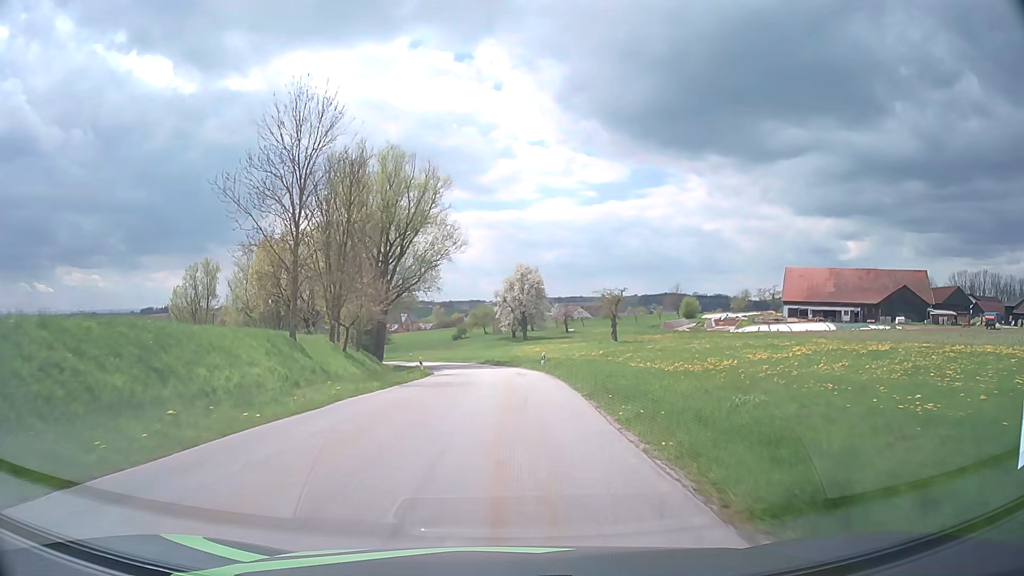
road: tertiary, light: Day
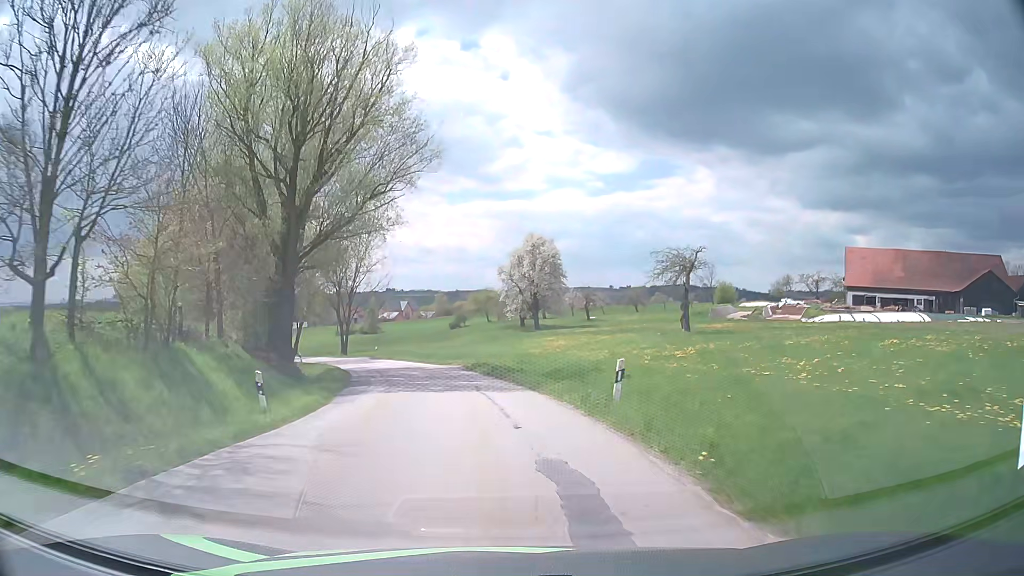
(+0.2, +26.1) m; 0°
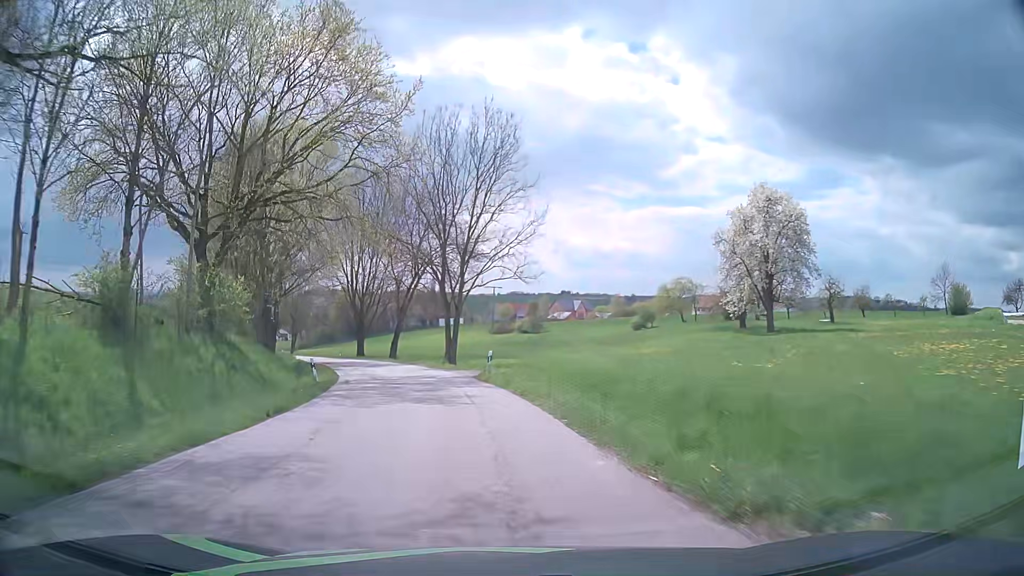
(-3.9, +34.3) m; -15°
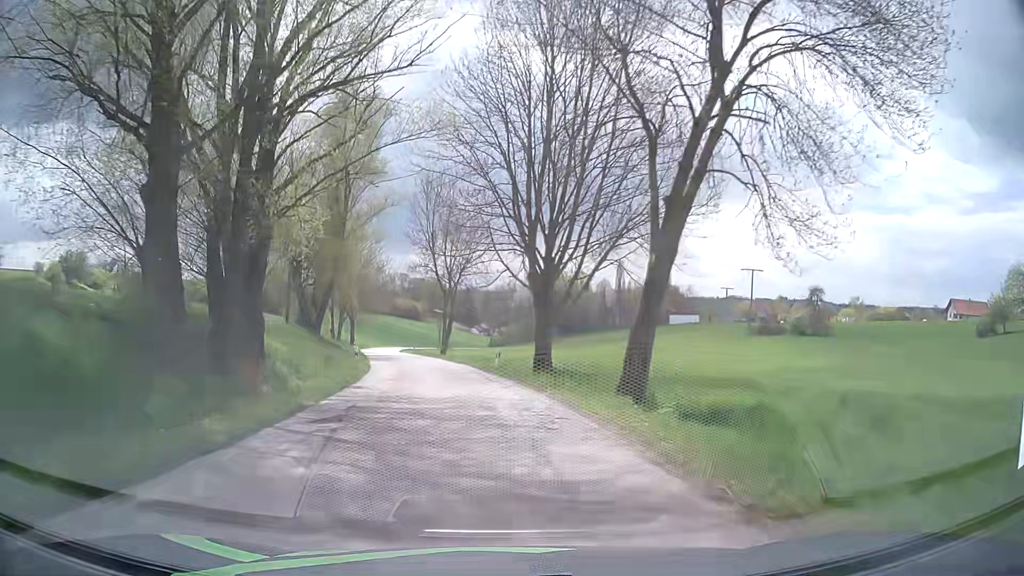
(-7.4, +43.1) m; -18°
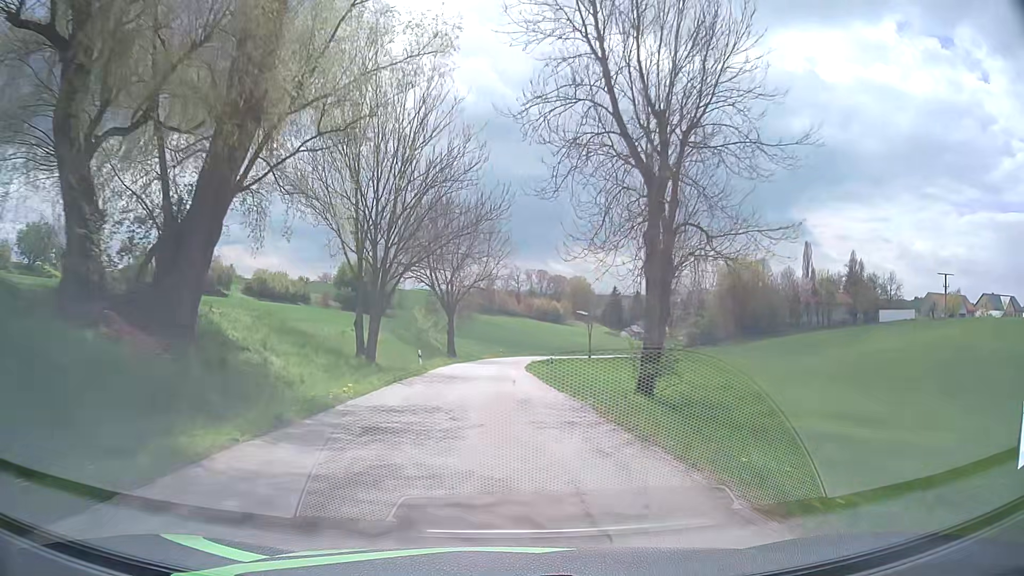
(-5.6, +44.9) m; -12°
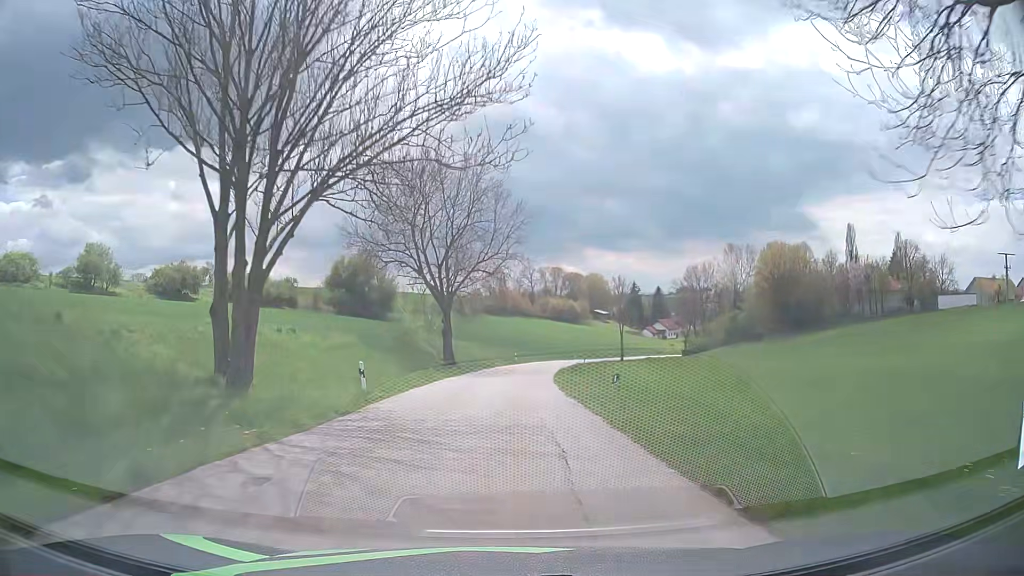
(0.0, +18.3) m; 0°
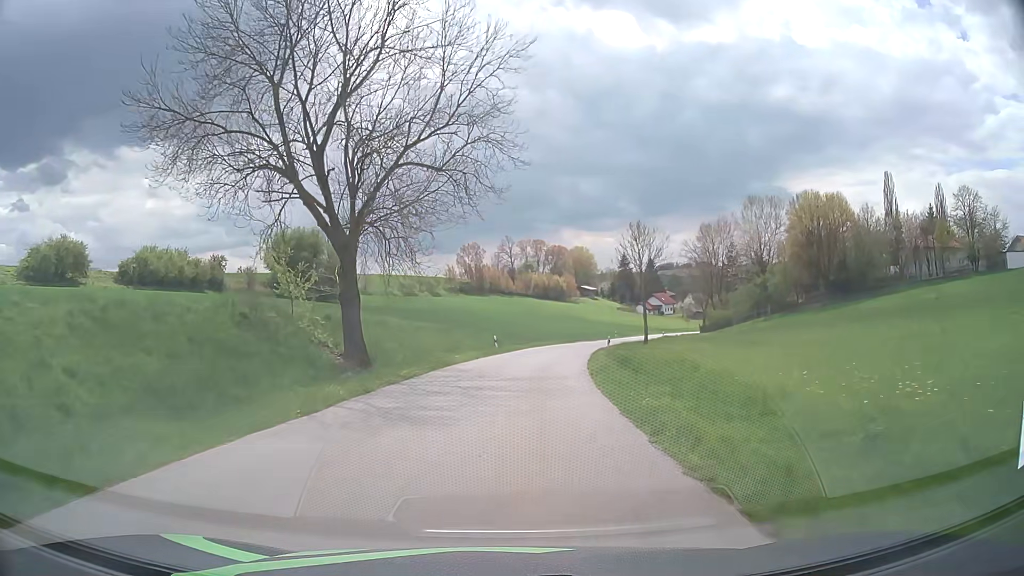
(+0.2, +27.0) m; +2°
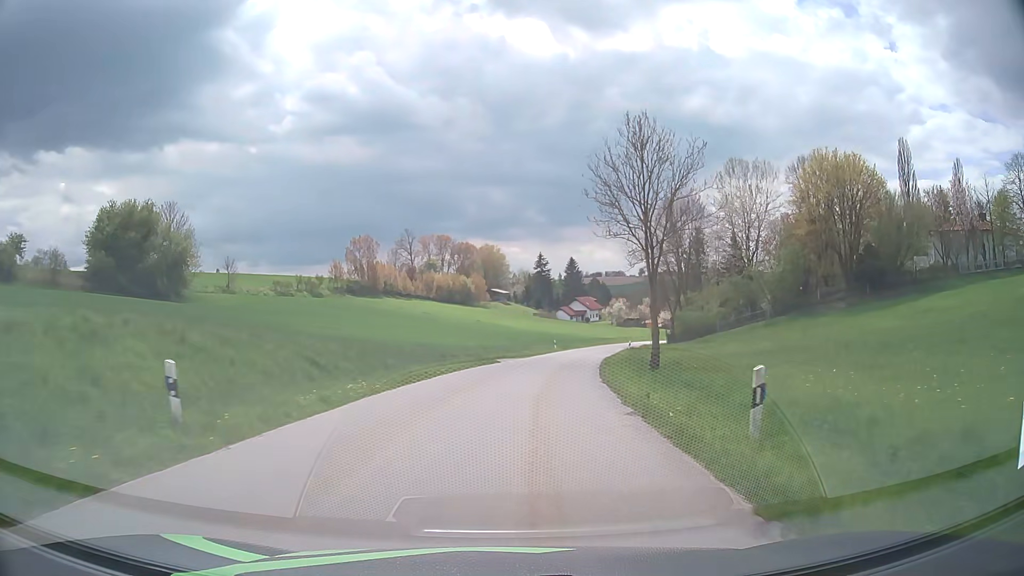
(+1.9, +34.5) m; +7°
(0, +10) (+1, +20) (+2, +30) (+4, +40) (+6, +50) (+8, +59) (+11, +69) (+14, +79) (+17, +88) (+21, +97) m
